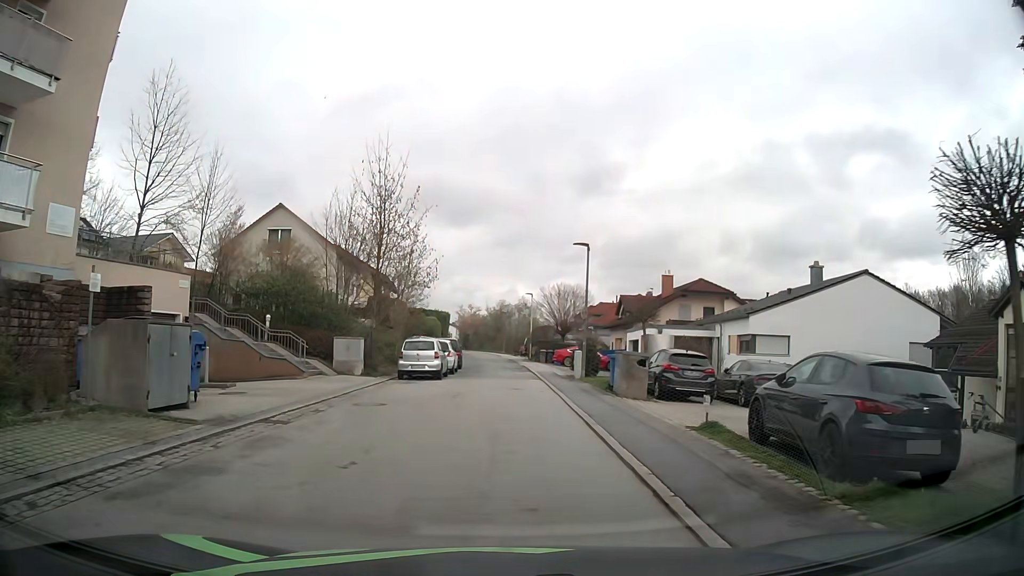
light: Day
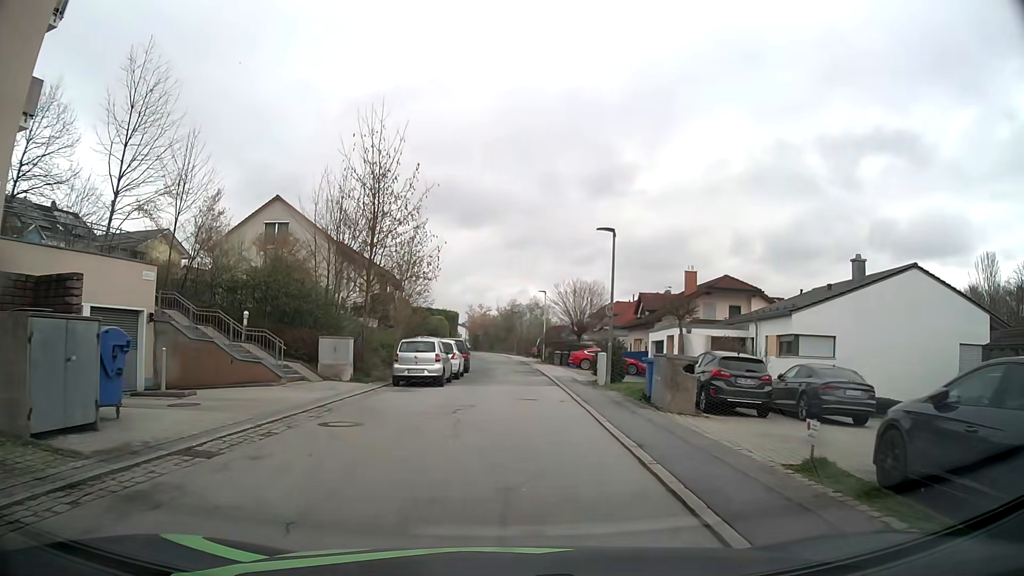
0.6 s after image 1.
(-0.1, +3.6) m; -2°
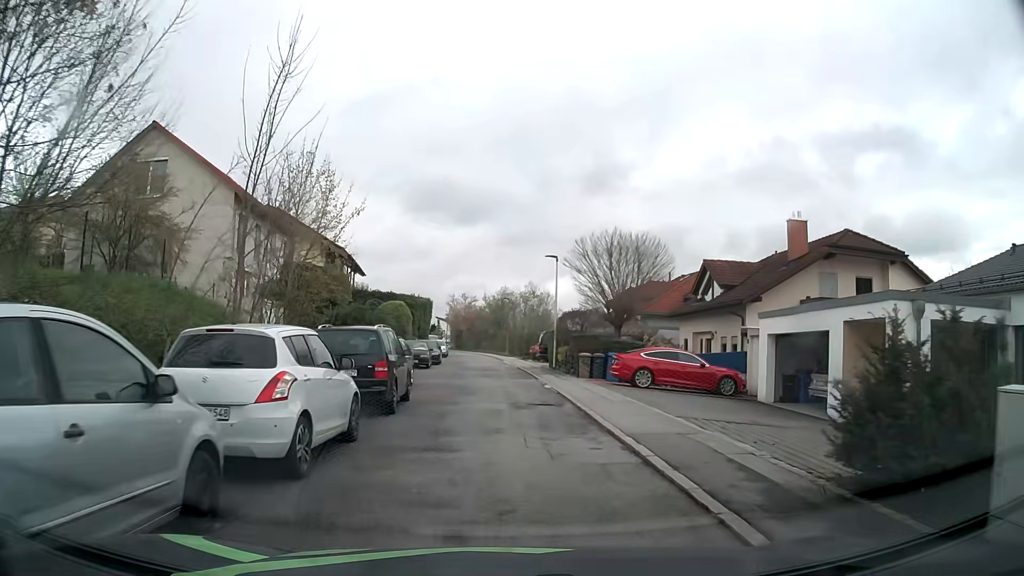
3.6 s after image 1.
(+0.4, +19.5) m; +2°
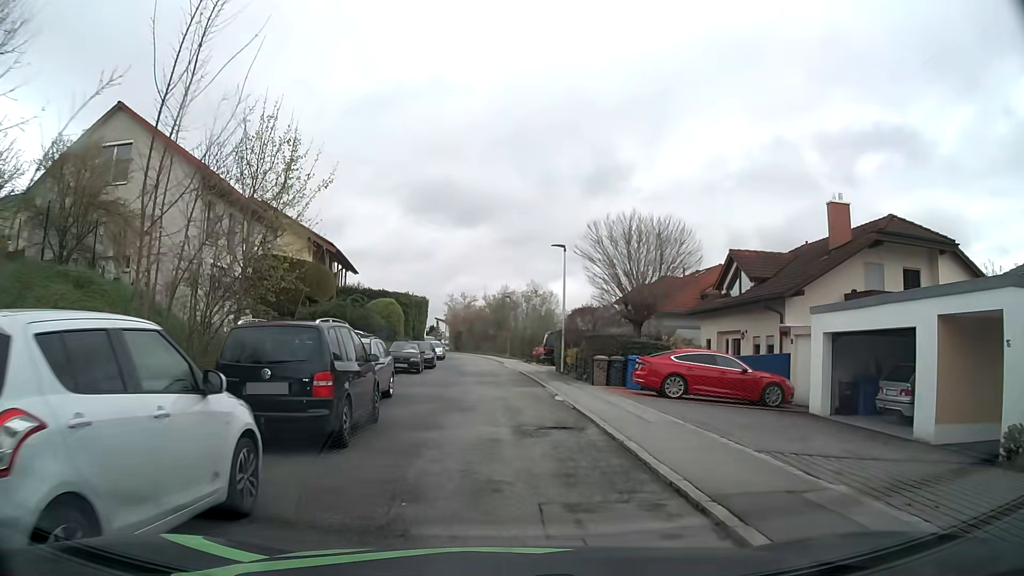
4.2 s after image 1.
(0.0, +3.9) m; -1°
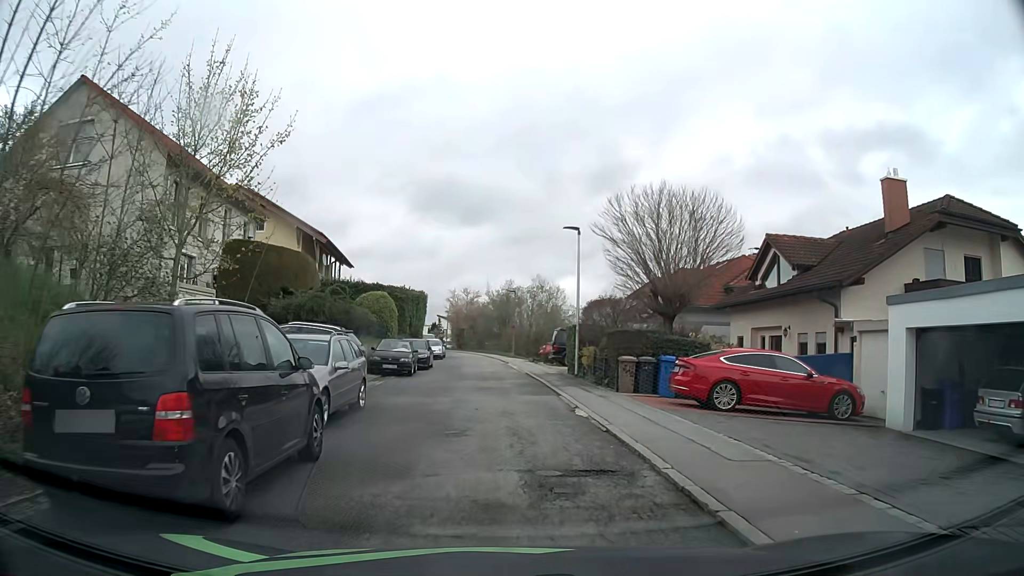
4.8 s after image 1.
(0.0, +3.9) m; -1°
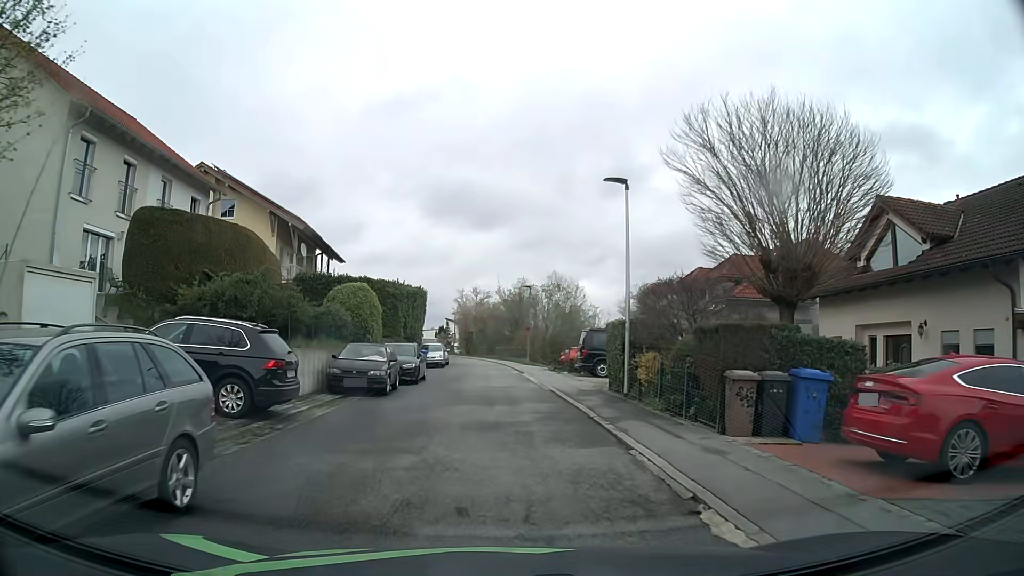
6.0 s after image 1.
(0.0, +7.9) m; 0°
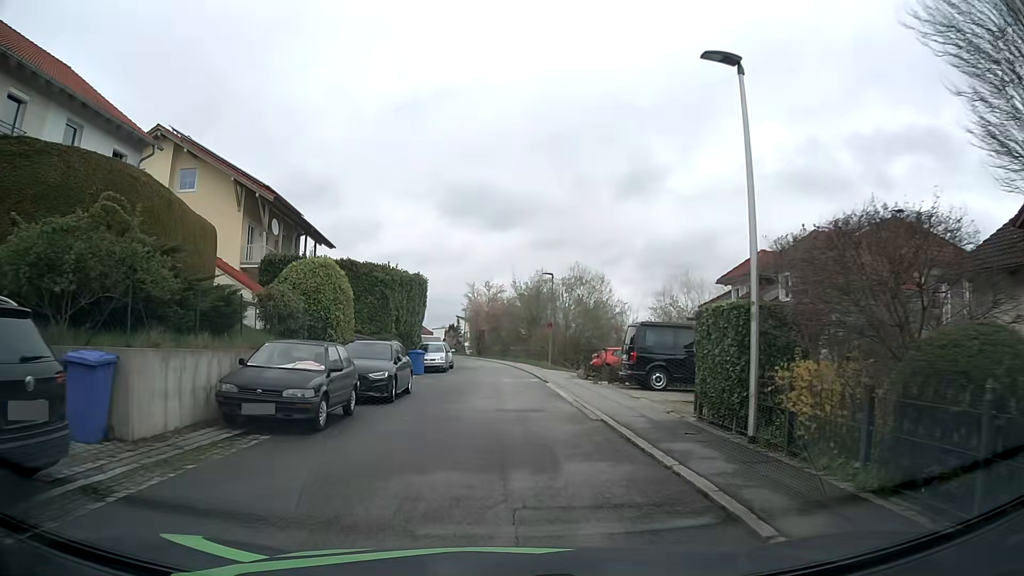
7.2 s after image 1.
(-0.1, +7.8) m; -2°
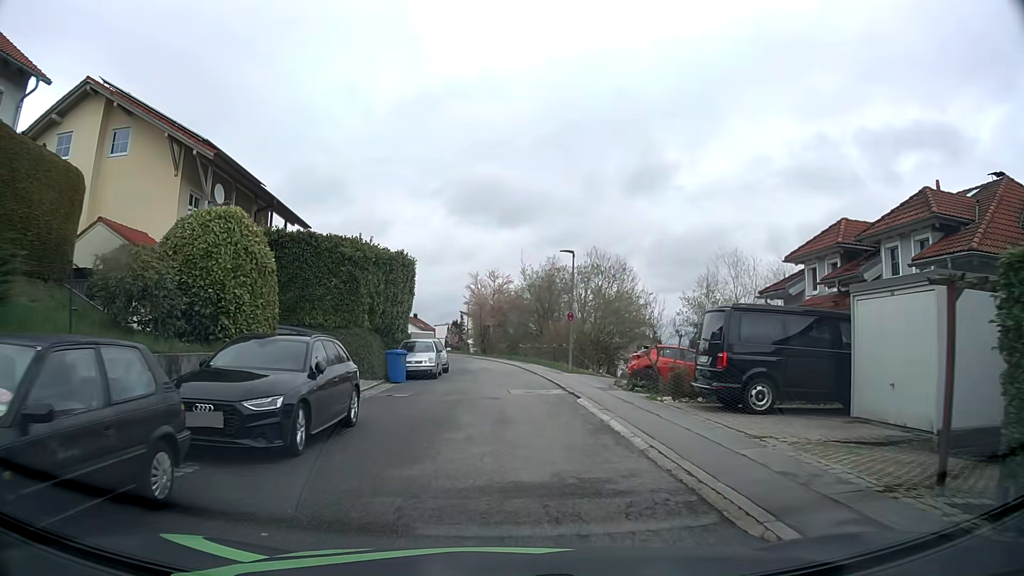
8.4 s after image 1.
(0.0, +7.7) m; 0°
(0, +10) (0, +20) (0, +30) (-1, +40) (-3, +50) (-5, +60) (-8, +69) (-12, +78) (-17, +87) (-23, +95) m
